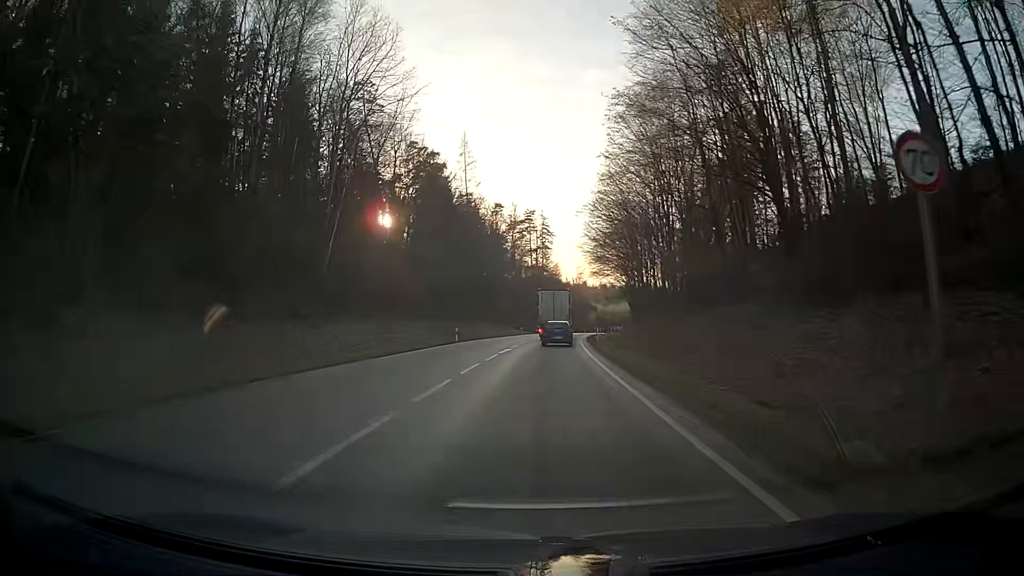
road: secondary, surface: asphalt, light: Day
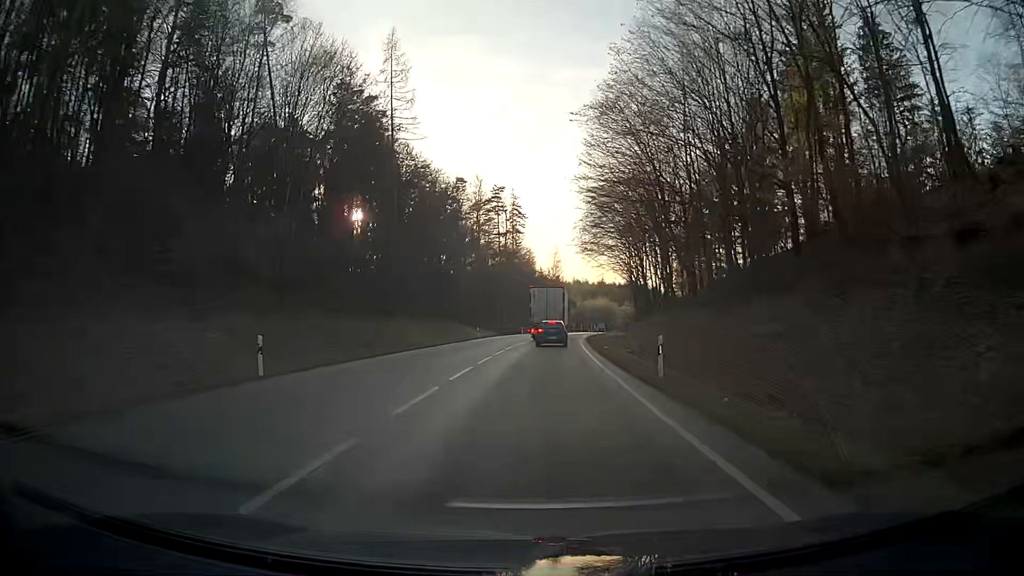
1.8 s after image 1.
(+0.7, +32.1) m; +3°
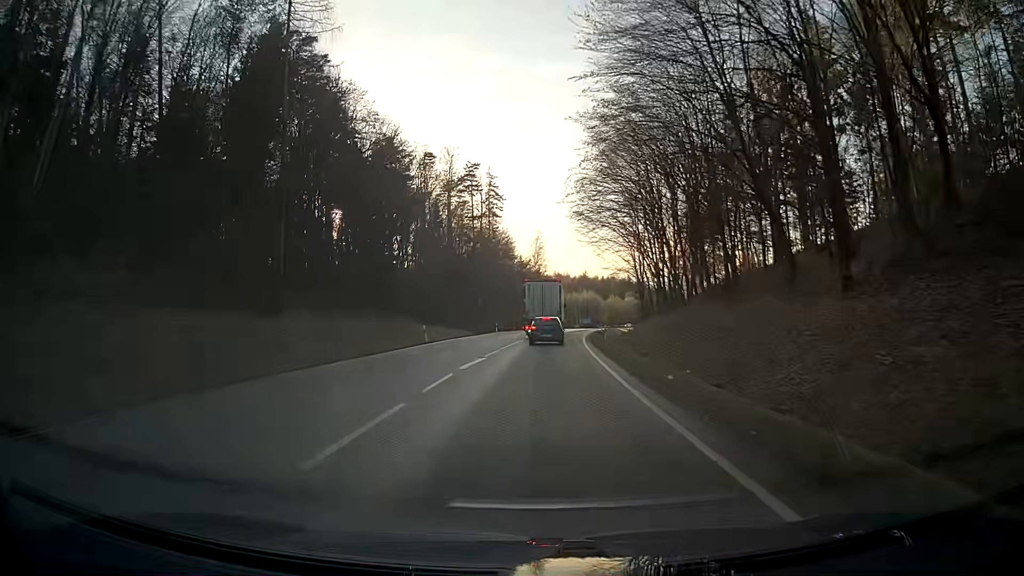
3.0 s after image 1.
(+0.3, +21.0) m; +2°
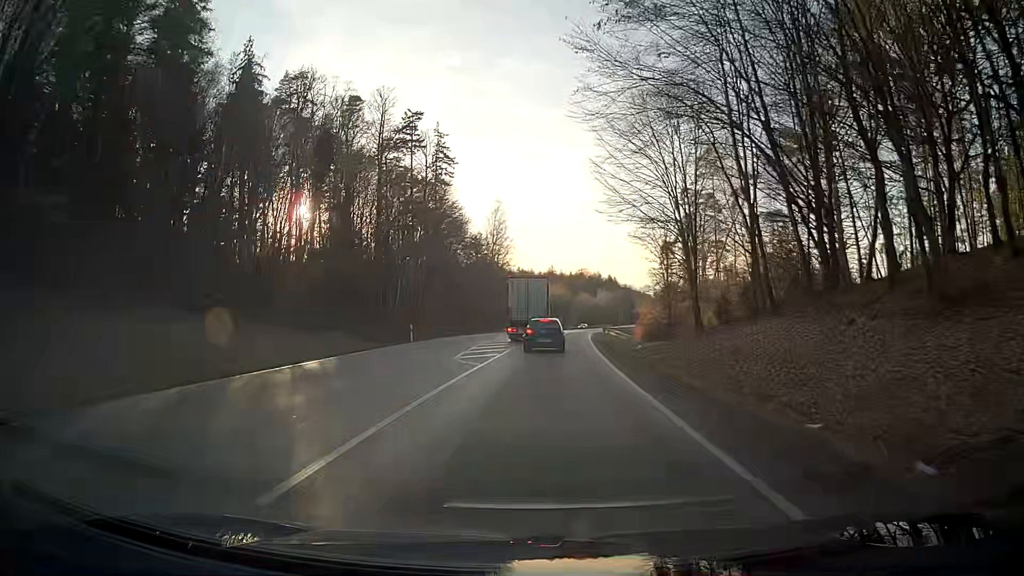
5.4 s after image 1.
(+0.5, +37.3) m; +2°
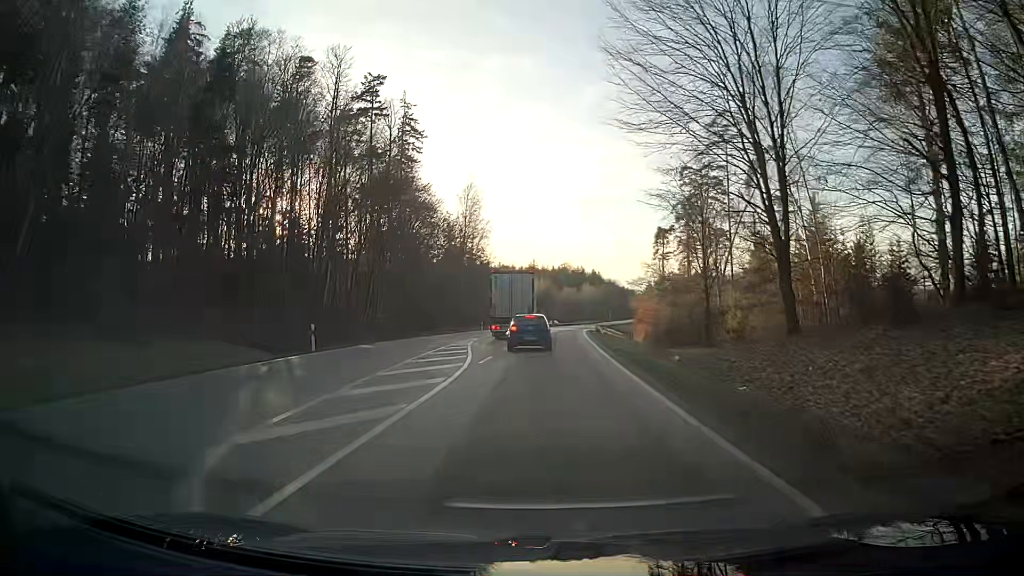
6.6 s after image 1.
(+0.4, +16.5) m; +2°
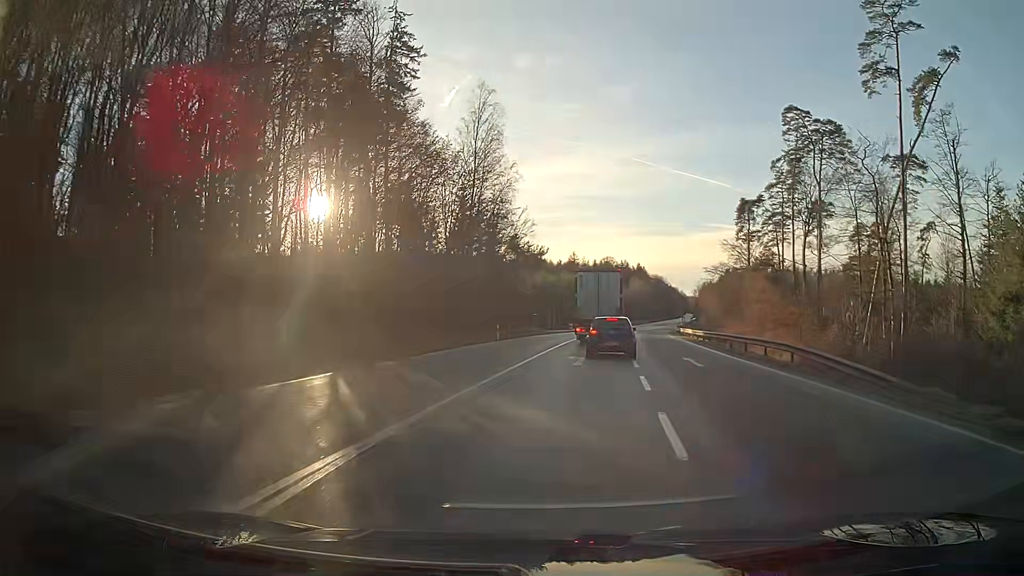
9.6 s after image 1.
(-1.1, +36.2) m; -2°
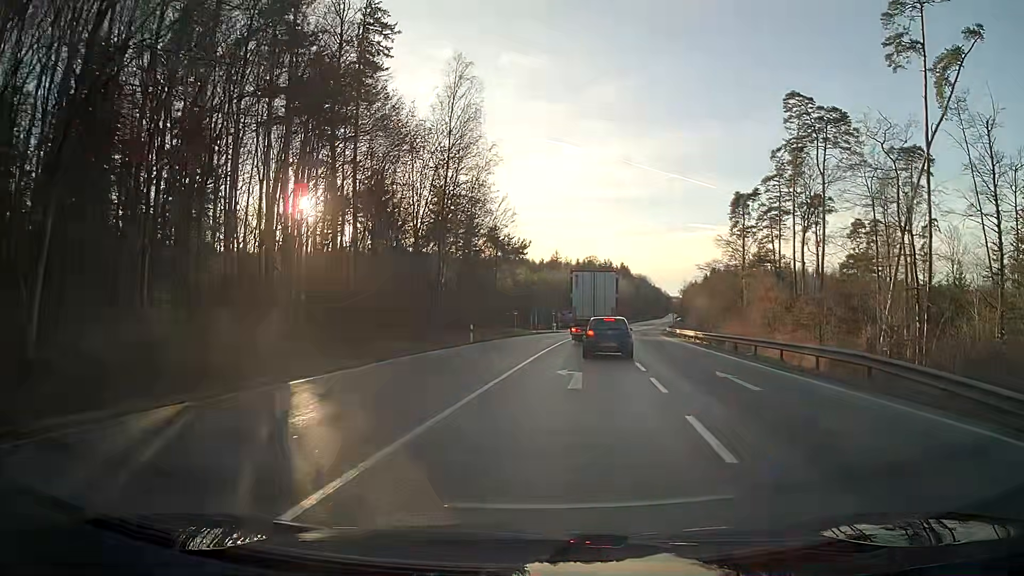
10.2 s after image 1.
(+0.1, +6.5) m; +2°
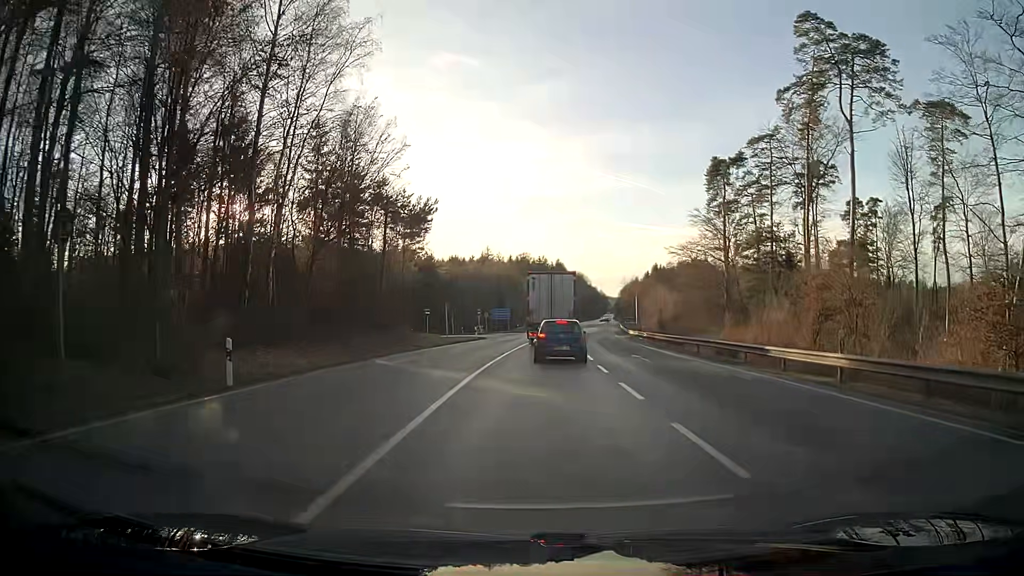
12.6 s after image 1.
(+1.4, +24.2) m; +5°
